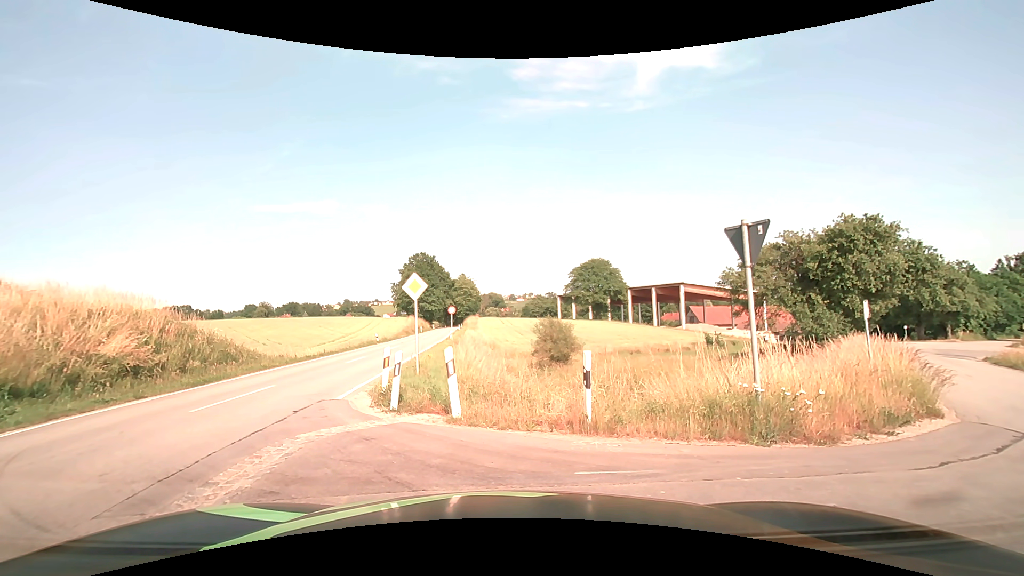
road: secondary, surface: asphalt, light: Day
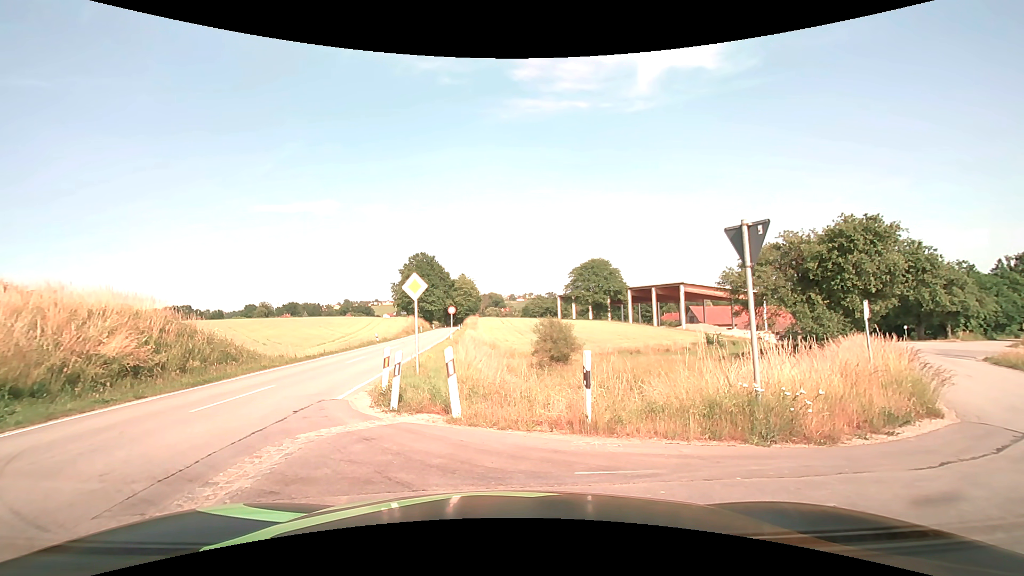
(0.0, 0.0) m; 0°
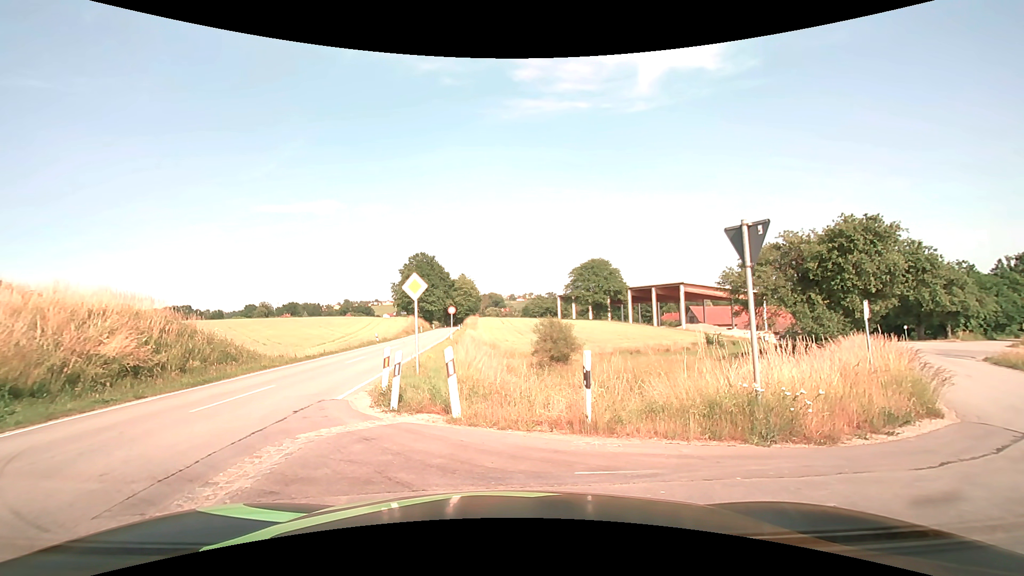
(0.0, 0.0) m; 0°
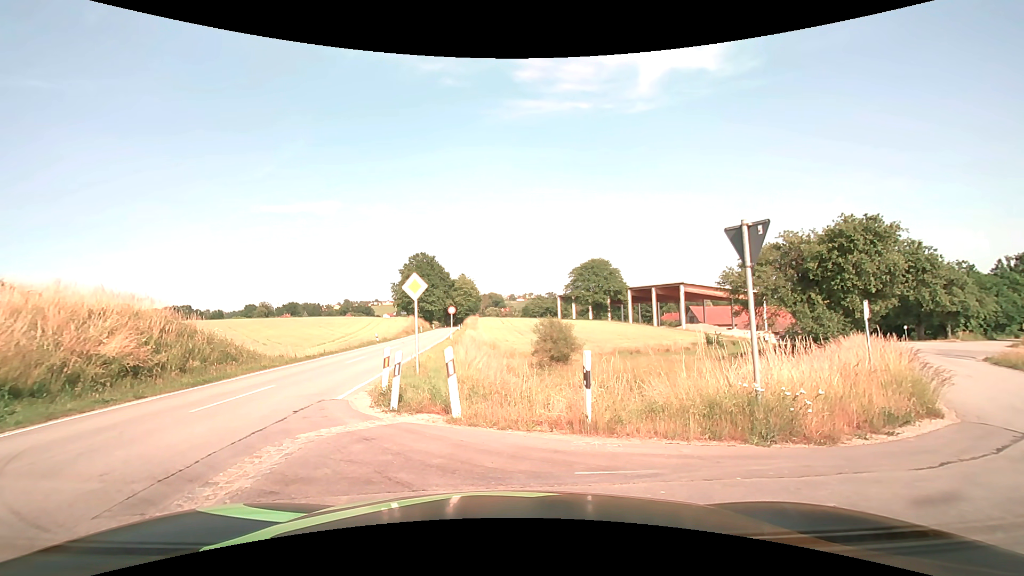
(0.0, 0.0) m; 0°
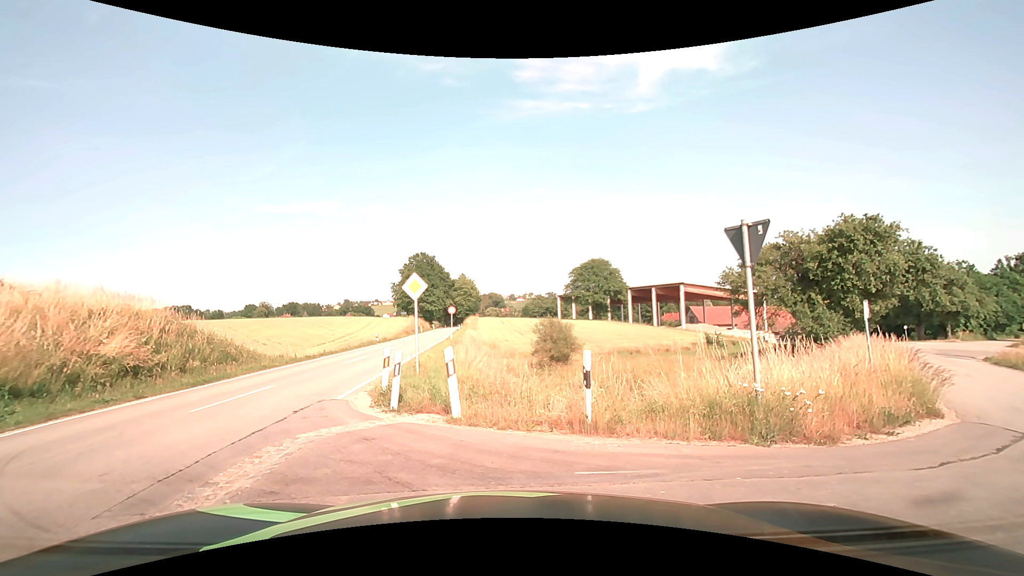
(0.0, 0.0) m; 0°
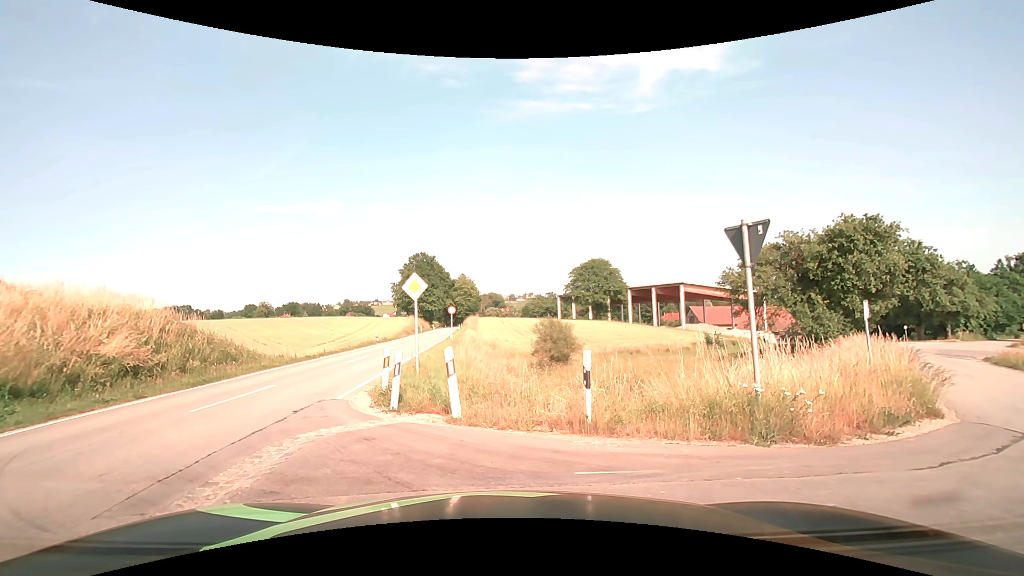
(0.0, 0.0) m; 0°
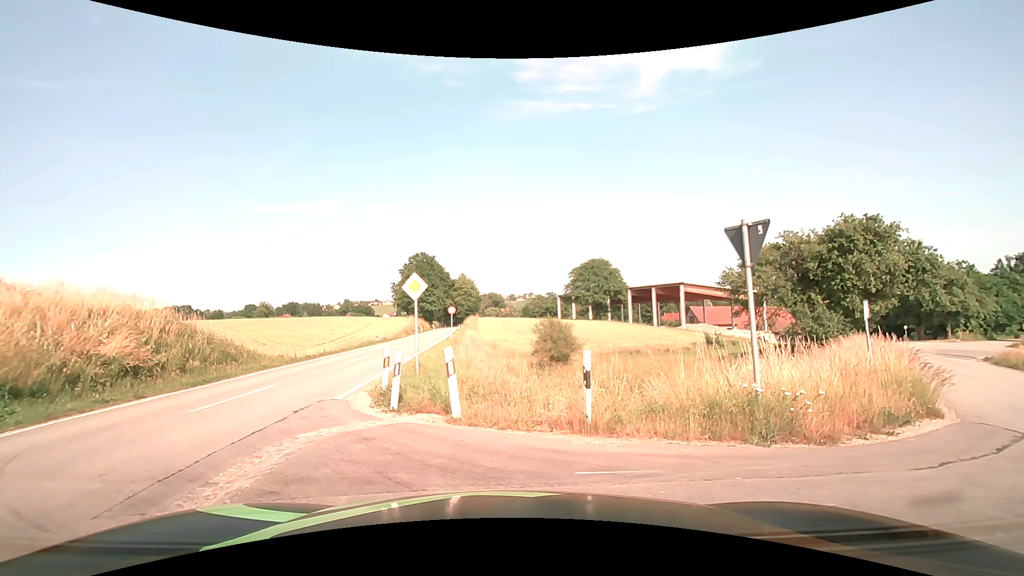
(0.0, 0.0) m; 0°
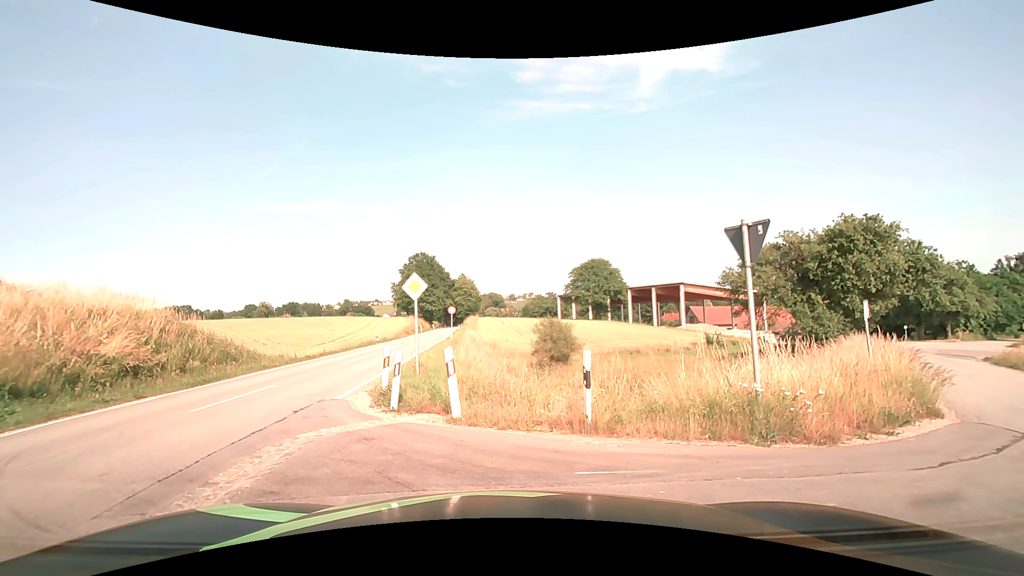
(0.0, 0.0) m; 0°
